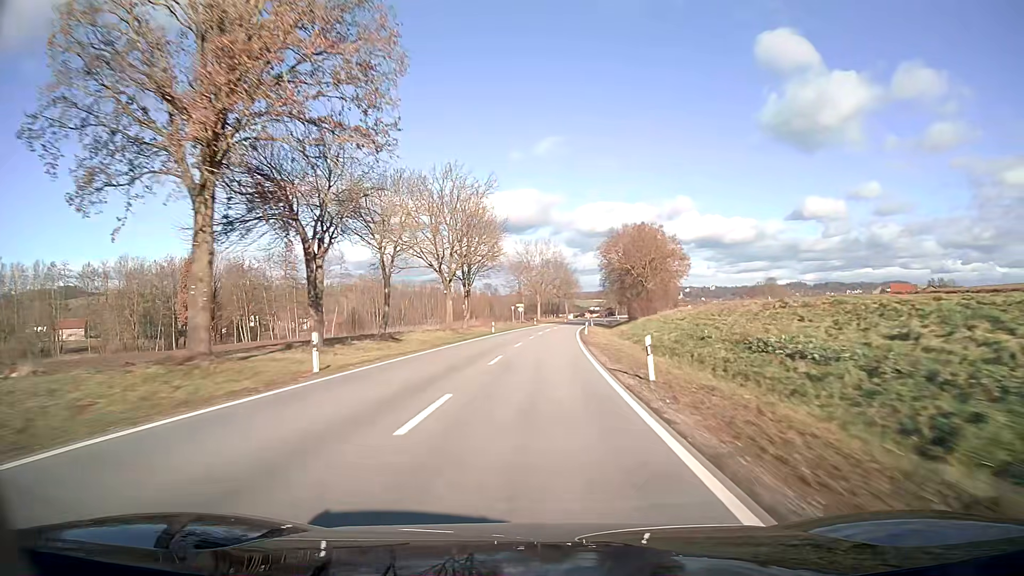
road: secondary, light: Day
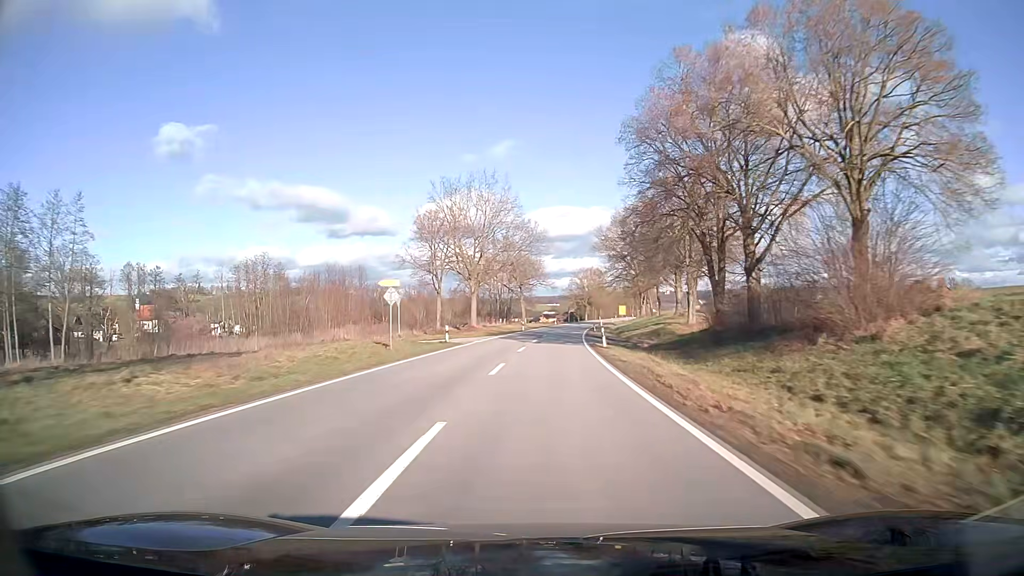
(+2.2, +63.1) m; +4°
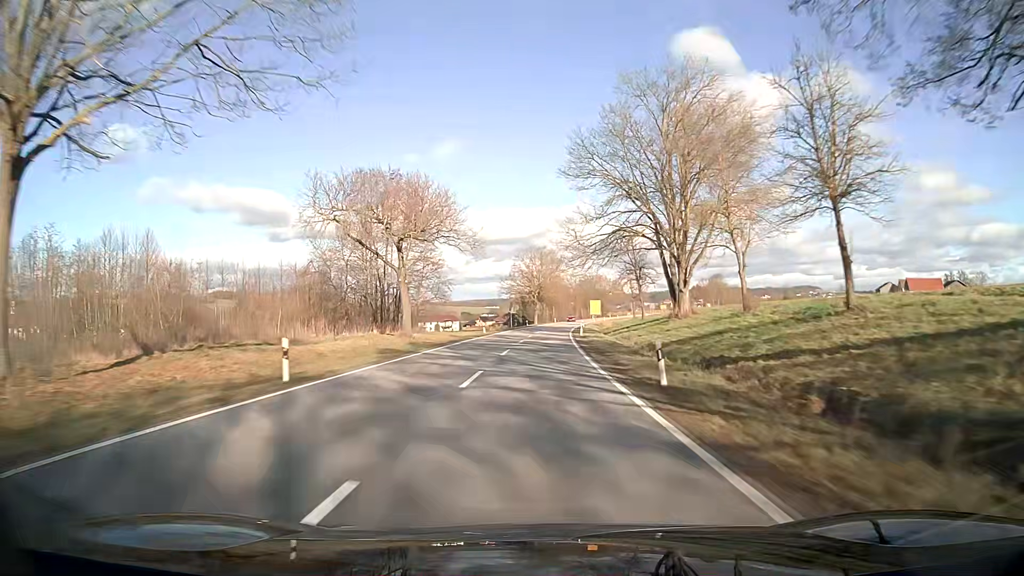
(+2.9, +63.1) m; +5°
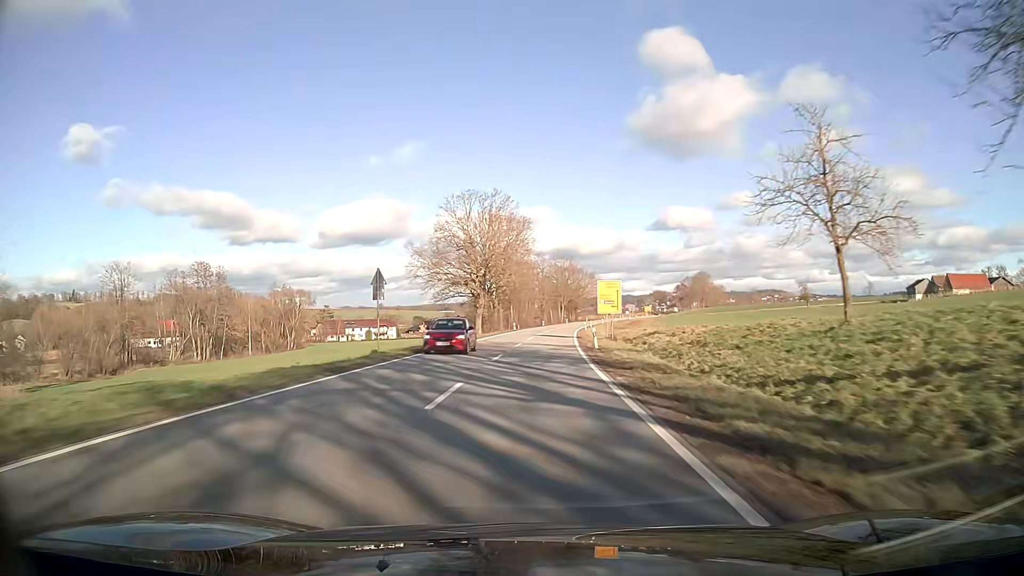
(+1.7, +63.1) m; +3°
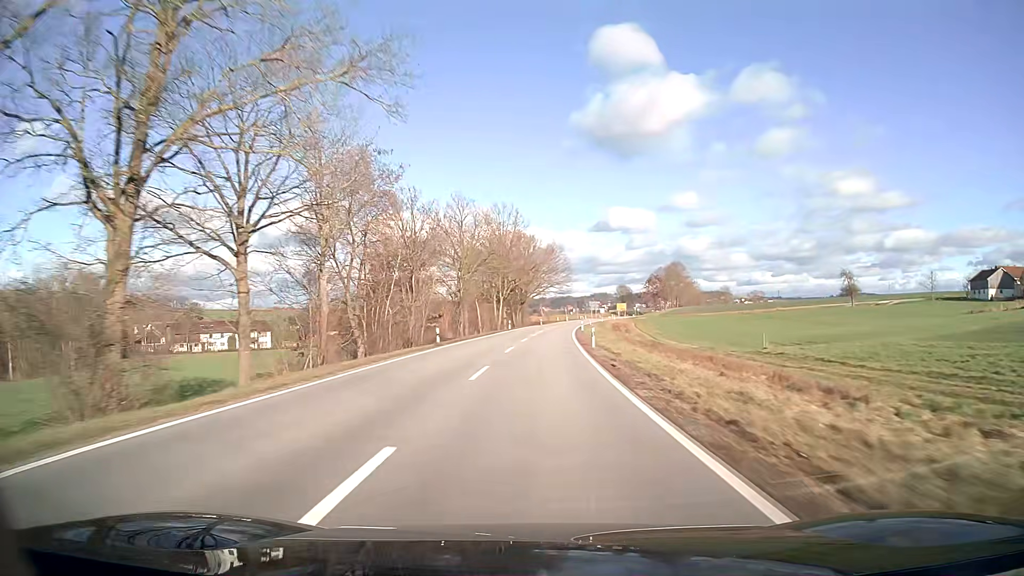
(+3.7, +78.8) m; +5°
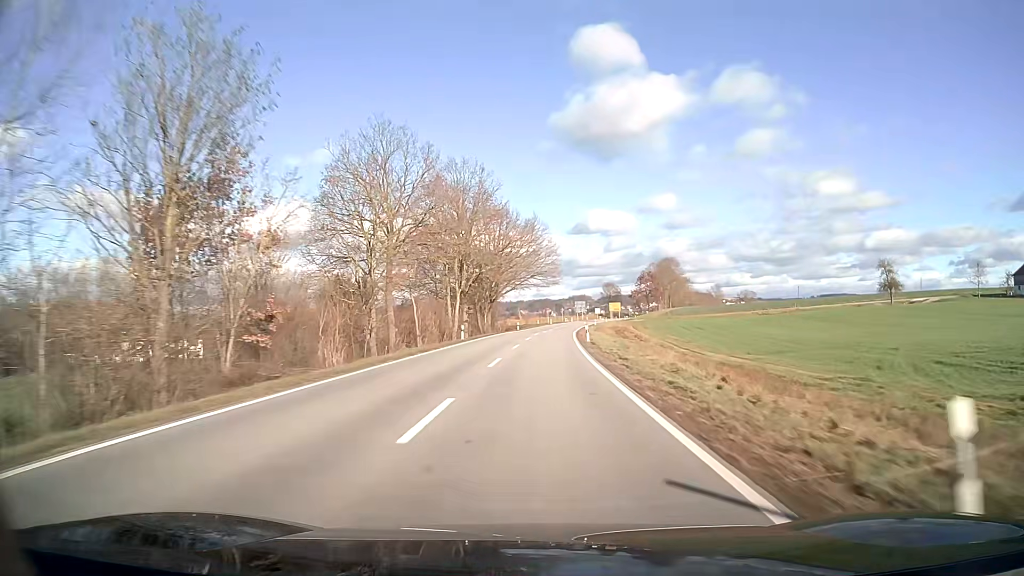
(+0.5, +31.6) m; +2°
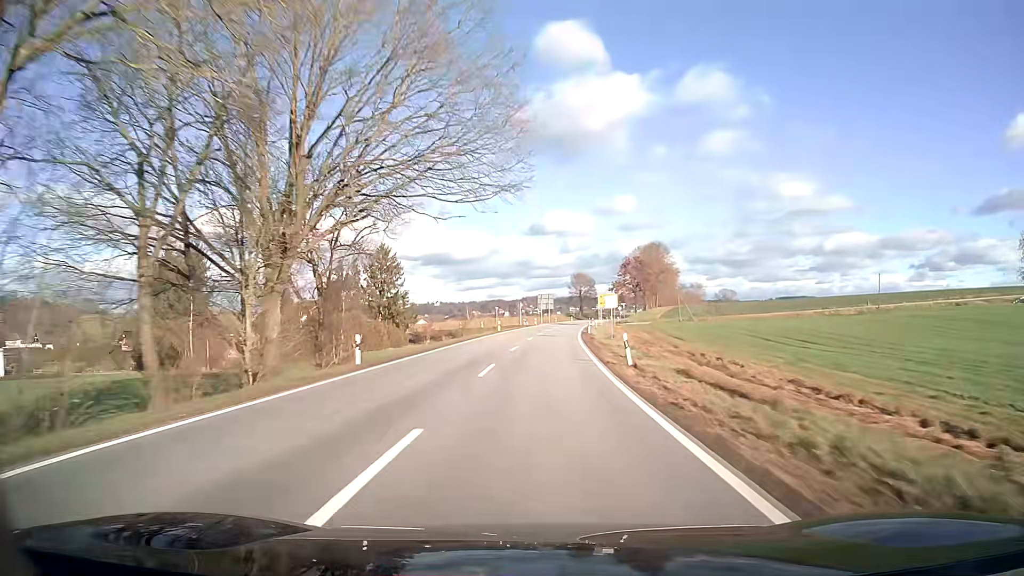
(+2.2, +63.1) m; +4°
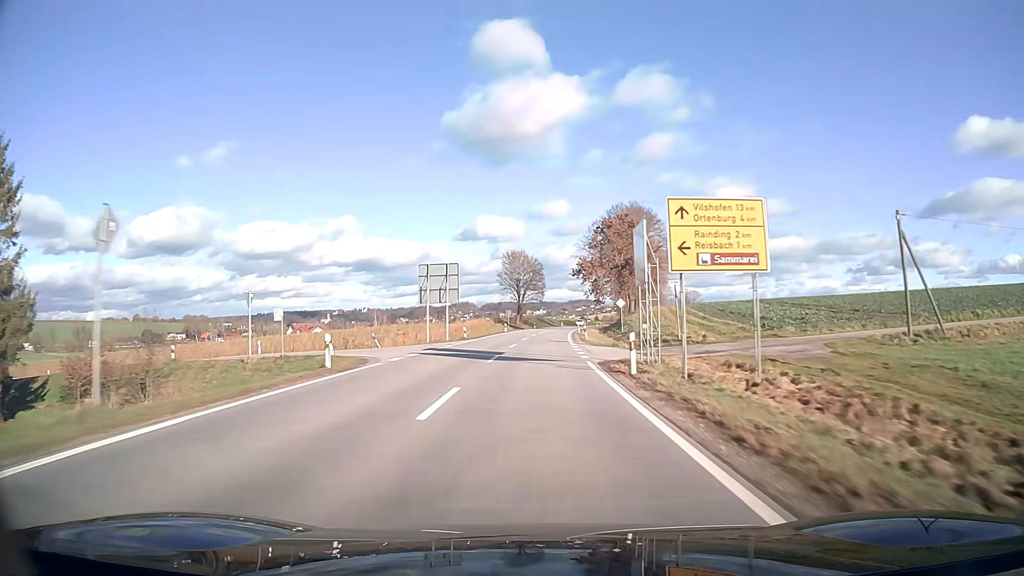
(+3.8, +78.8) m; +6°
